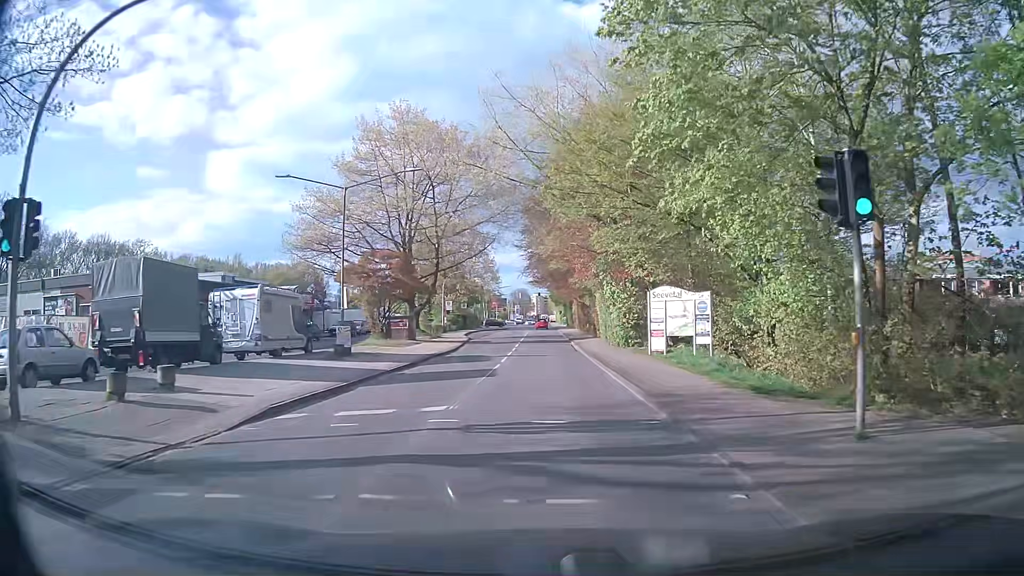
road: secondary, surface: asphalt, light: Day
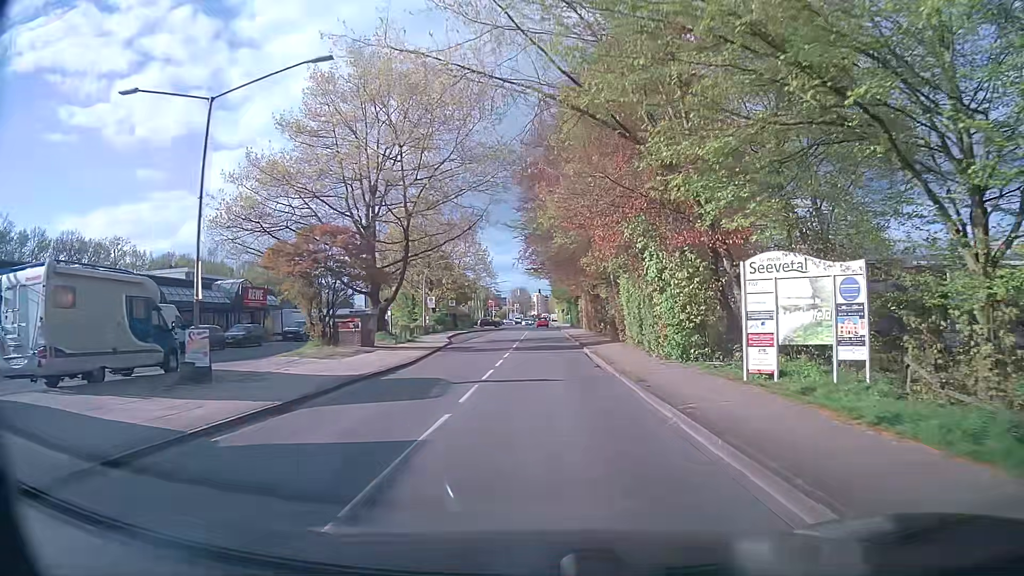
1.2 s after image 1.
(+0.1, +12.6) m; +1°
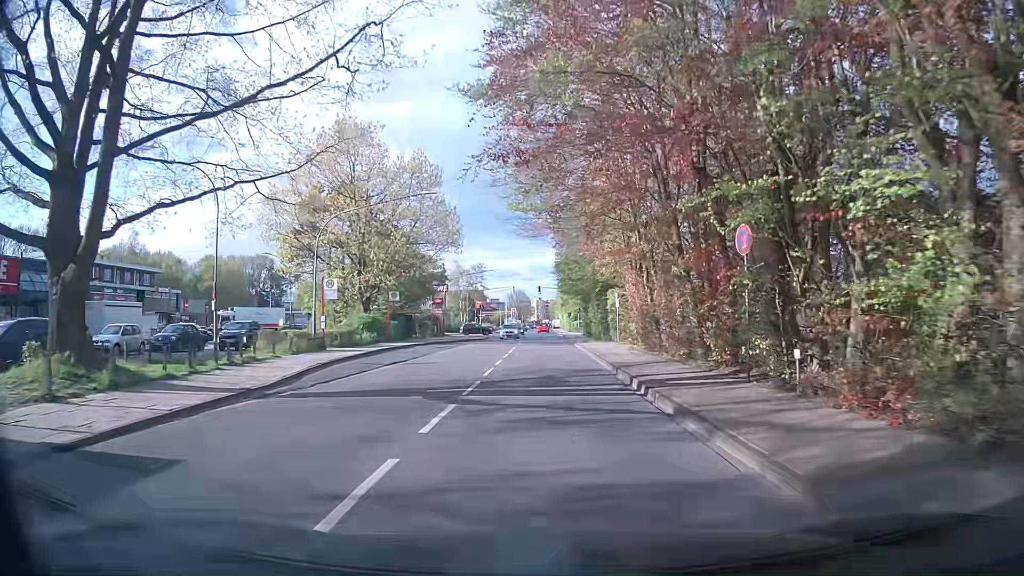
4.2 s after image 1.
(-0.3, +31.1) m; -2°
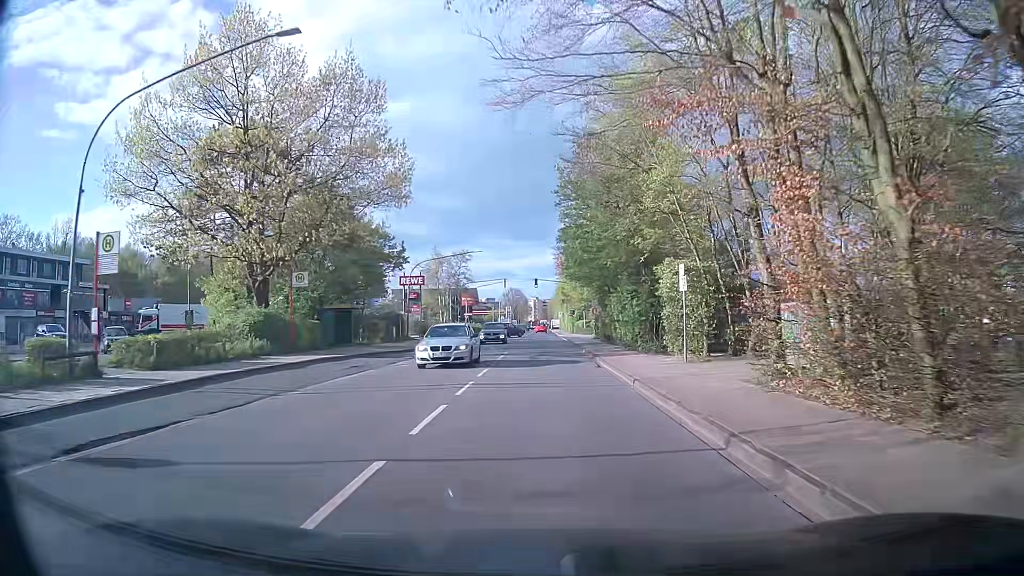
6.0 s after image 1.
(+0.6, +18.6) m; +1°
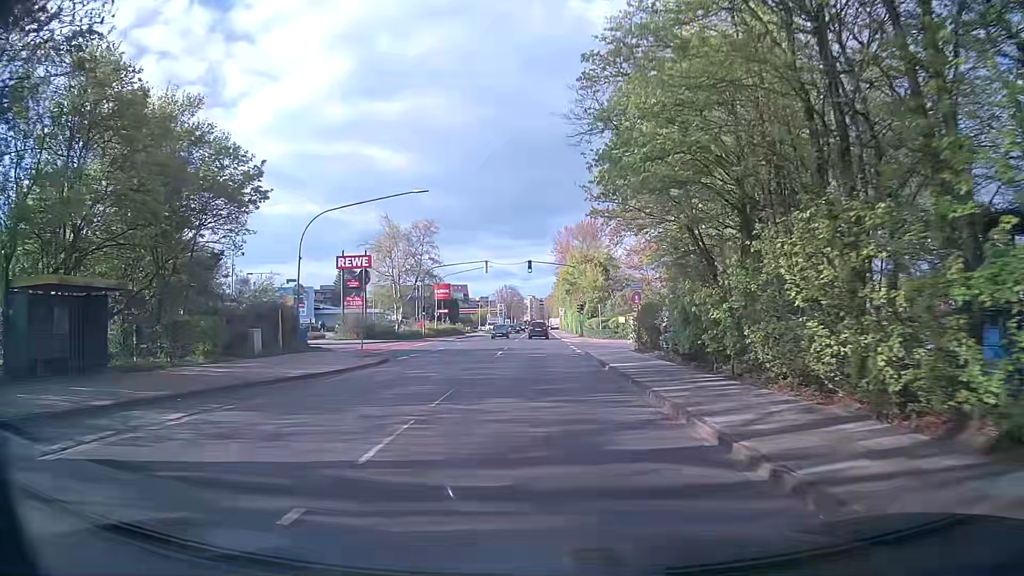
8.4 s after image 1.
(+0.3, +24.8) m; +1°
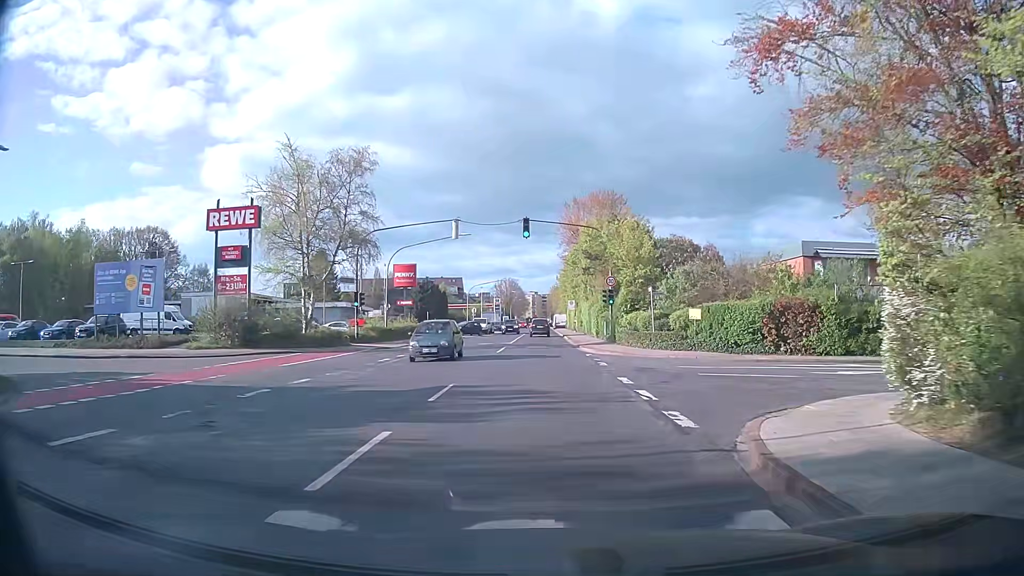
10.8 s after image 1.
(-0.2, +24.4) m; 0°
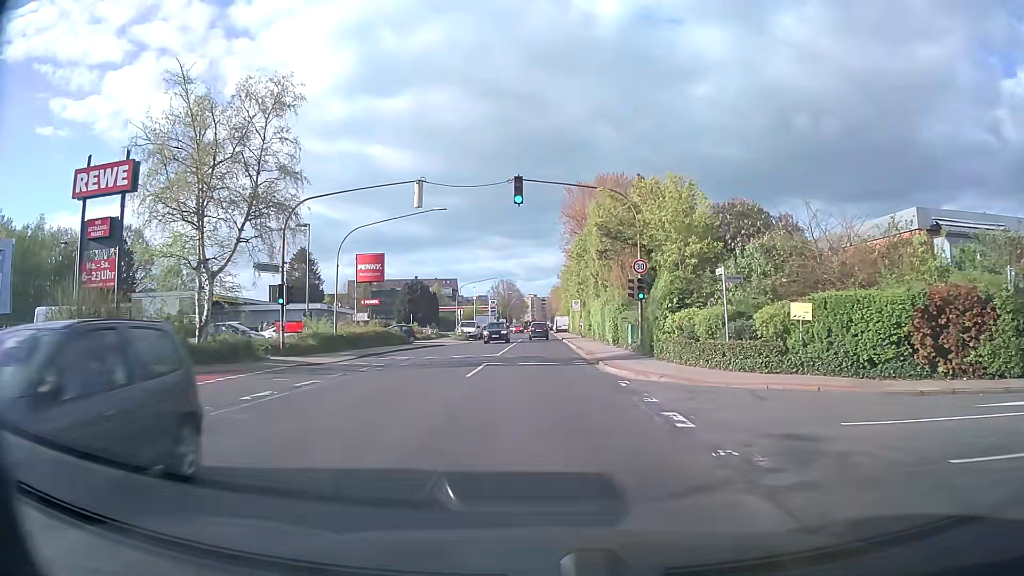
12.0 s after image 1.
(-0.1, +11.9) m; 0°
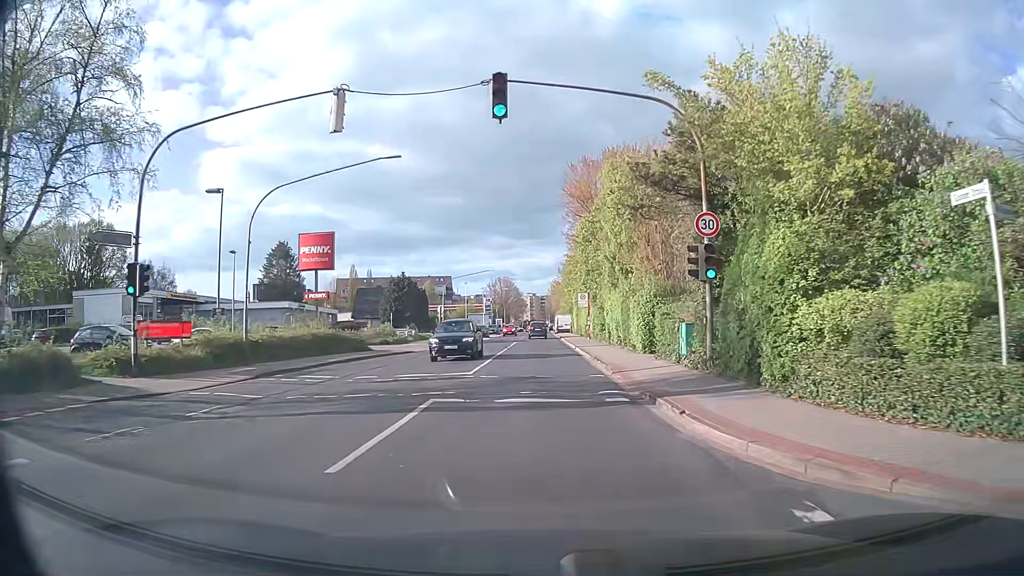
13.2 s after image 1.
(0.0, +11.5) m; 0°
(0, +10) (0, +20) (0, +30) (0, +40) (-1, +50) (-1, +60) (-1, +70) (-1, +80) (-1, +90) (-1, +100) m
